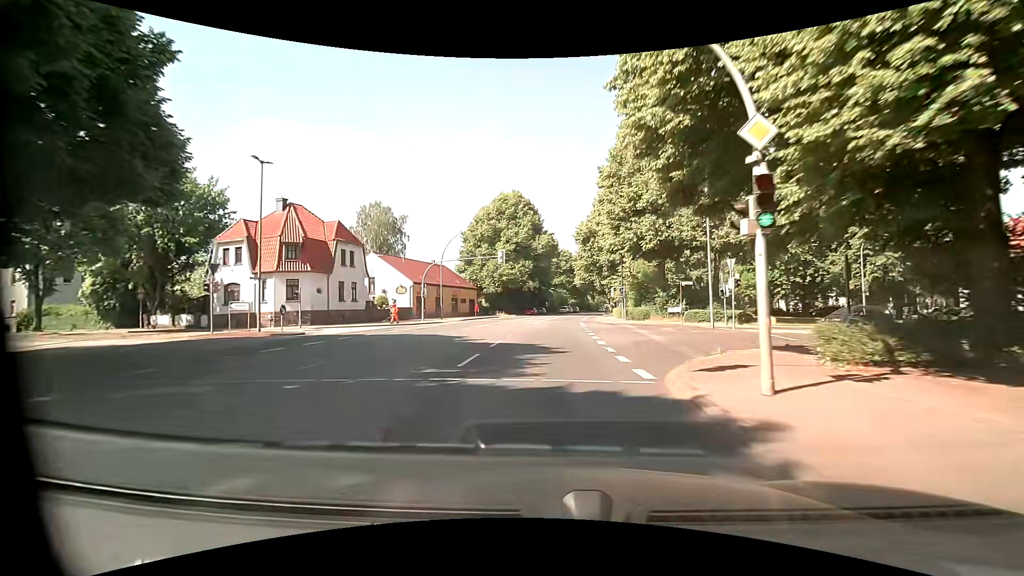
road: primary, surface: asphalt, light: Day
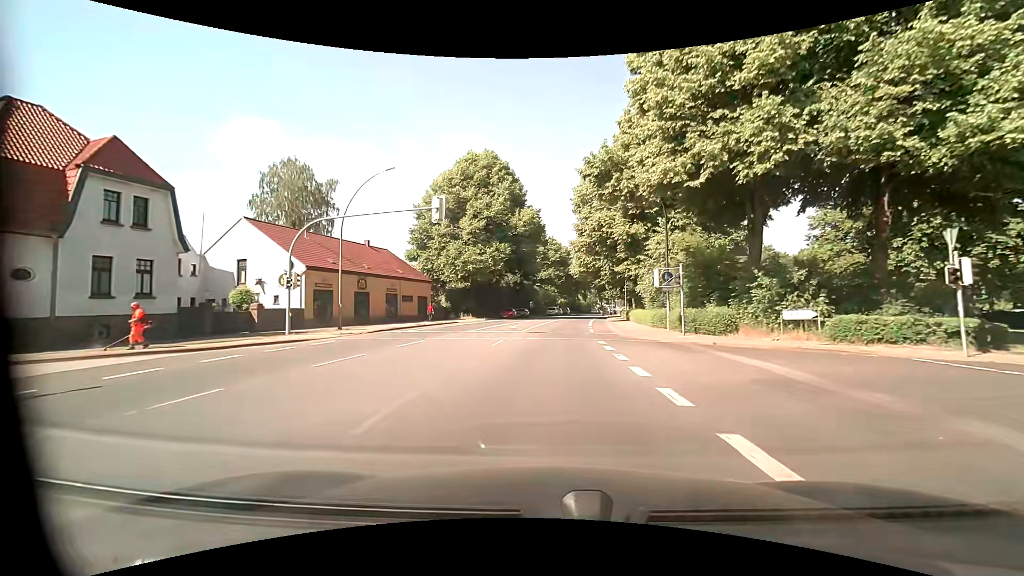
(+0.3, +23.9) m; +2°
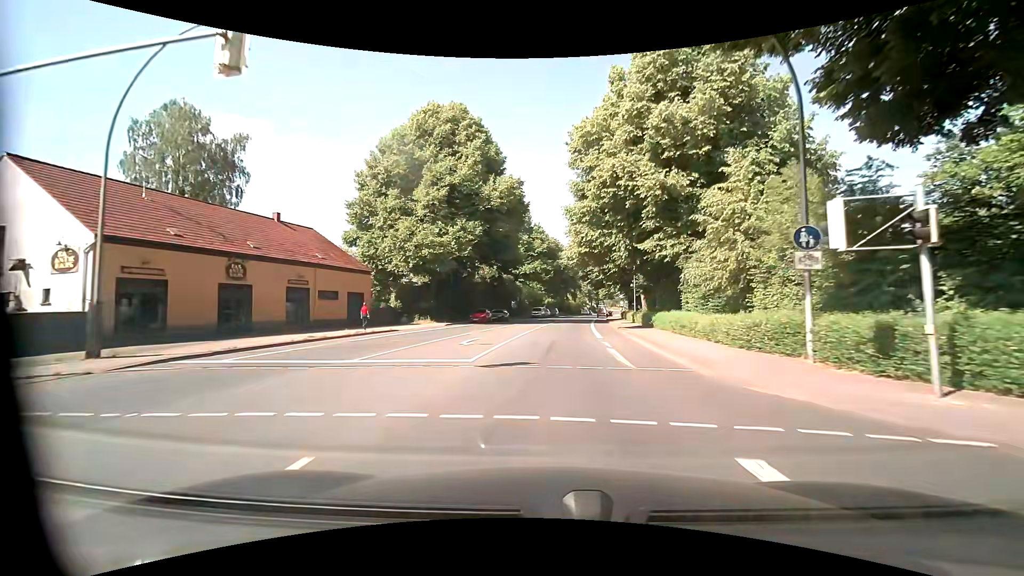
(+0.2, +15.9) m; +1°
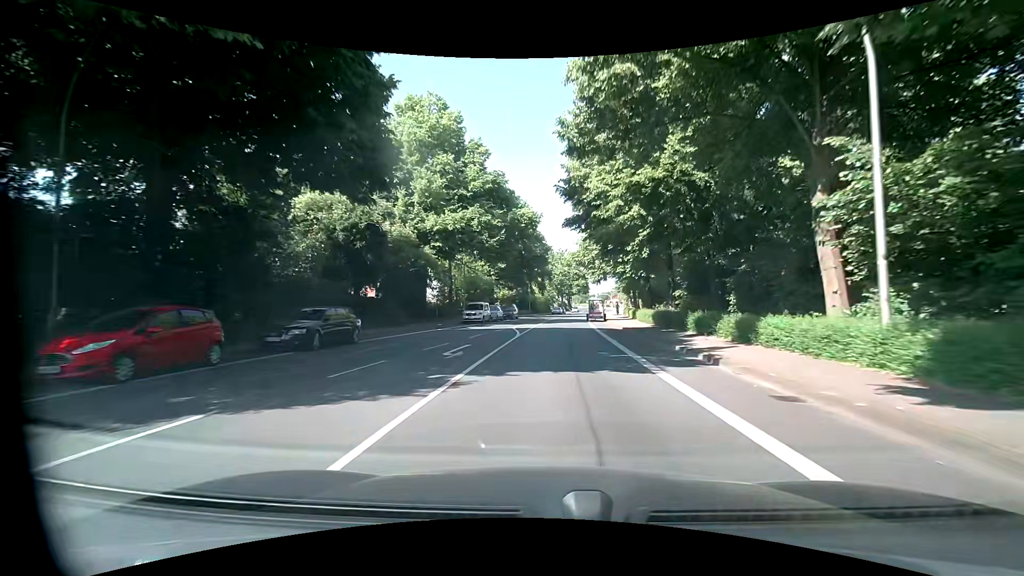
(+1.6, +39.8) m; +5°
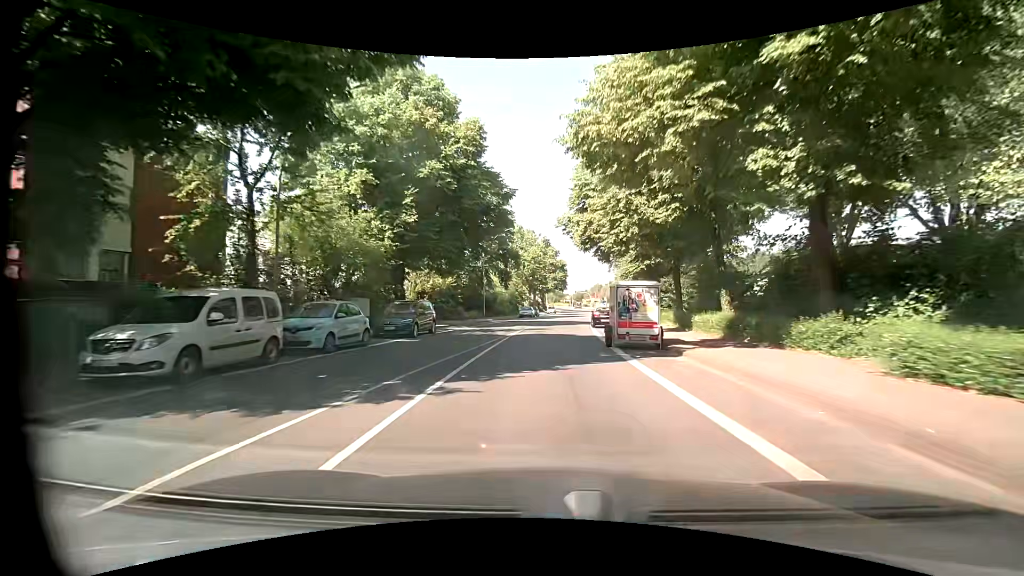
(+0.9, +31.8) m; +3°
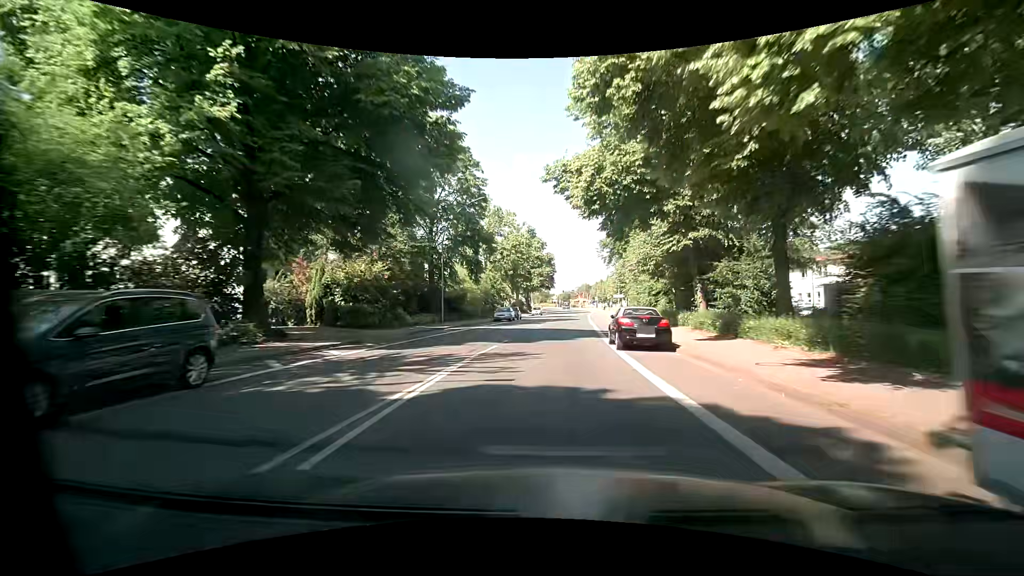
(+0.4, +15.9) m; +2°
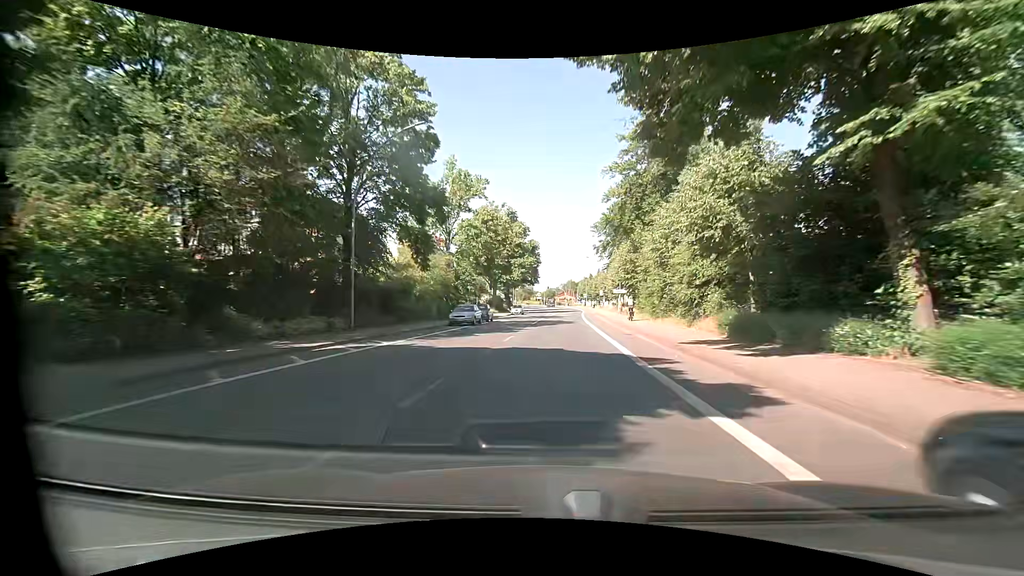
(+0.2, +15.9) m; +2°
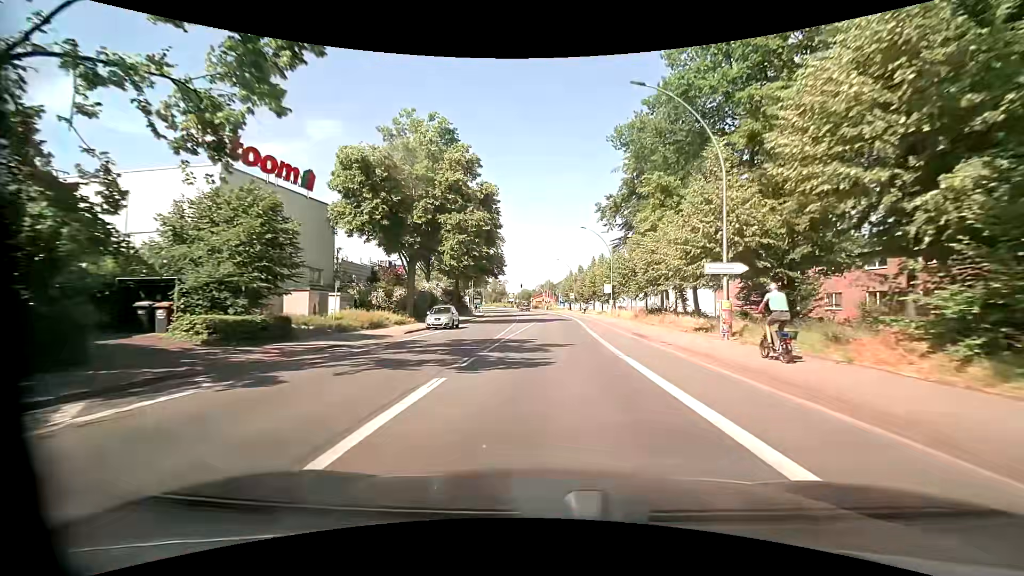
(+1.0, +39.8) m; +2°
(0, +10) (0, +20) (+1, +30) (+1, +40) (+1, +50) (+2, +60) (+2, +70) (+1, +80) (+1, +90) (0, +100) m
